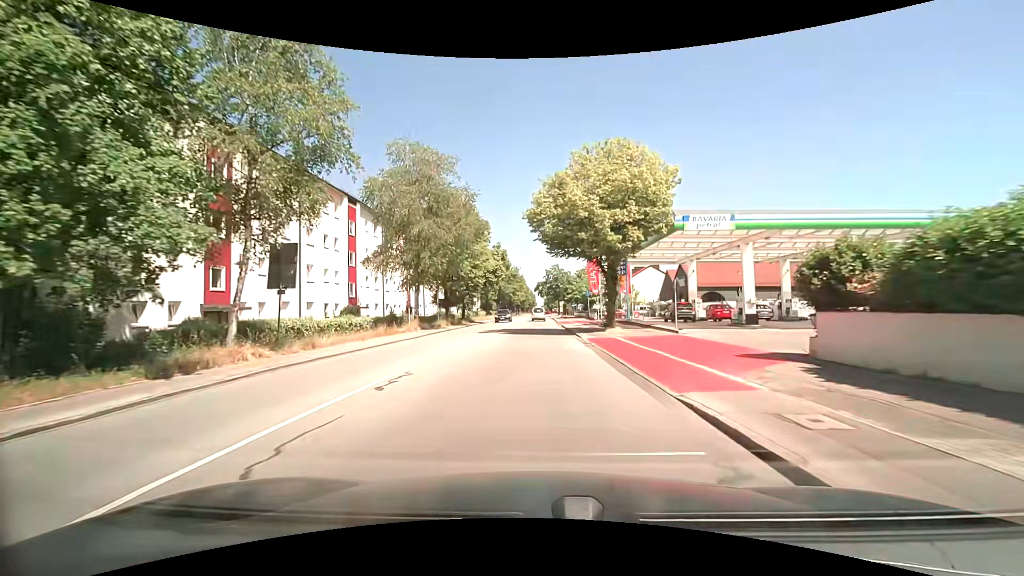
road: secondary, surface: asphalt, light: Day
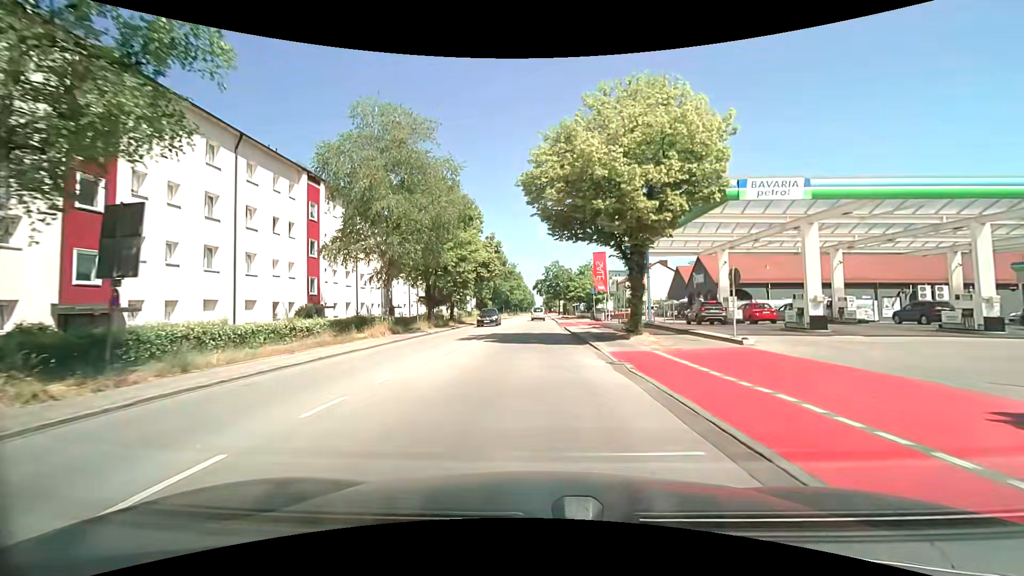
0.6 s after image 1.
(0.0, +7.6) m; 0°
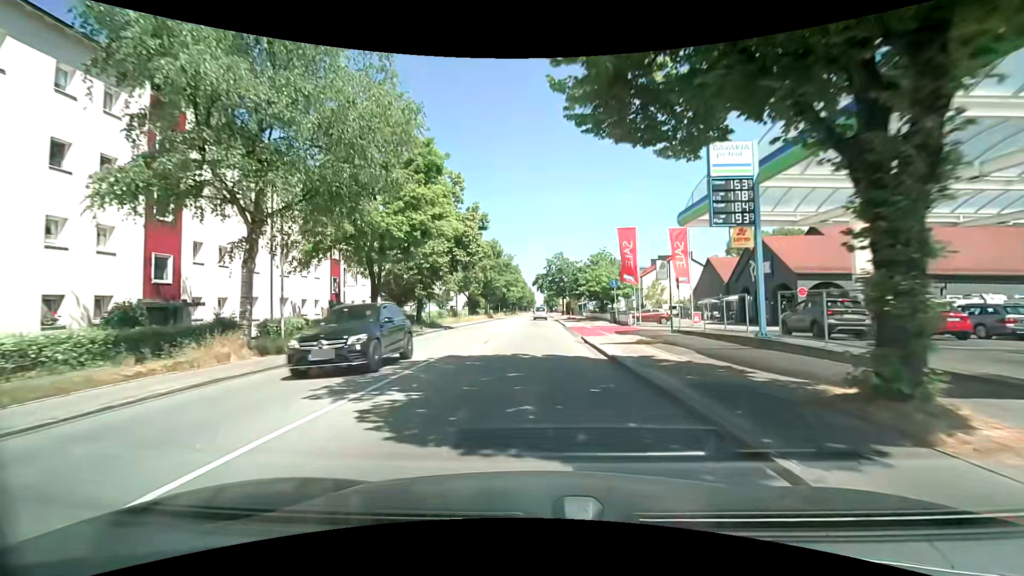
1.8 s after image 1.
(0.0, +15.2) m; 0°
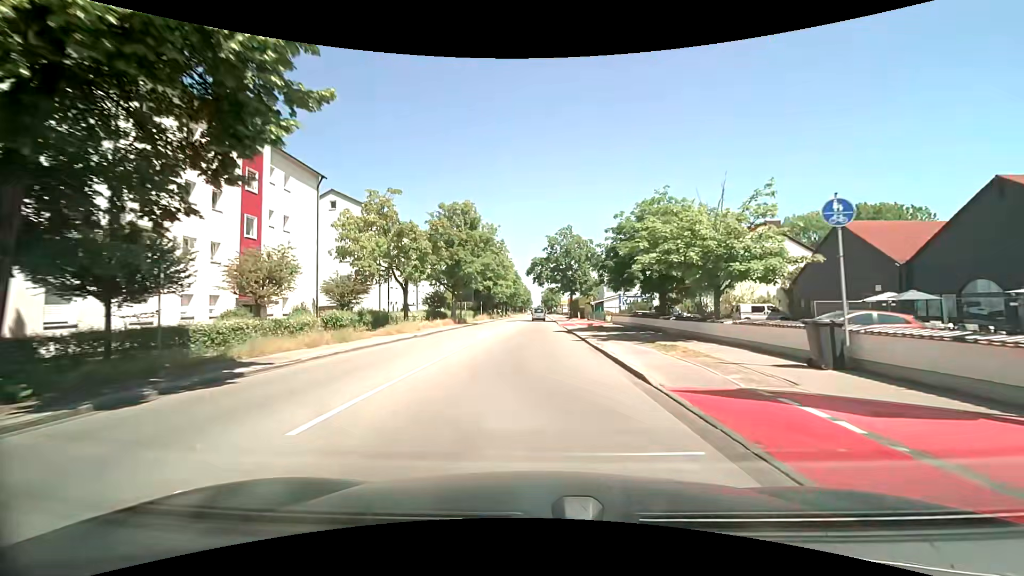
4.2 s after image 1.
(0.0, +30.8) m; 0°
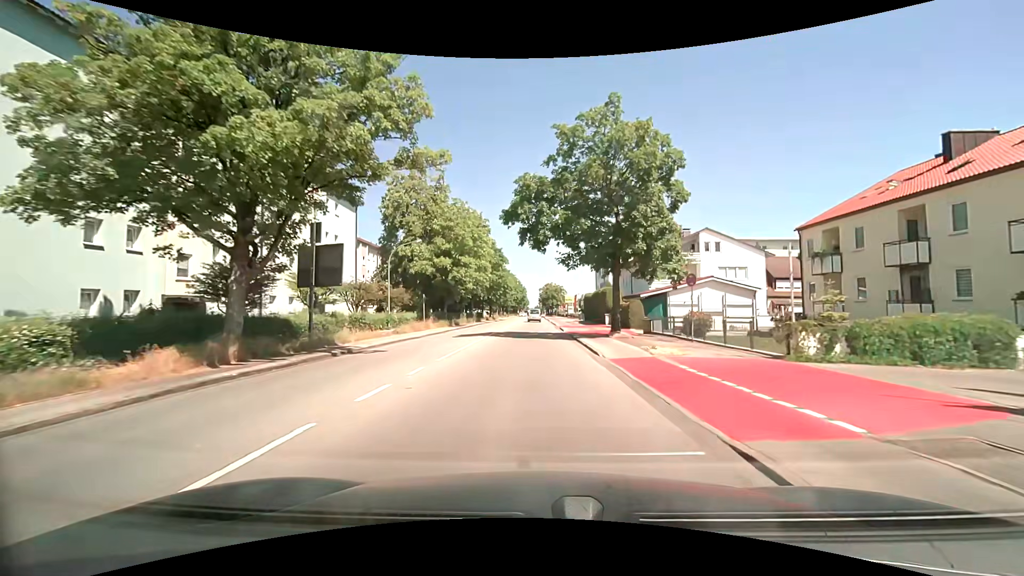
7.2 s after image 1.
(+0.5, +39.1) m; +1°
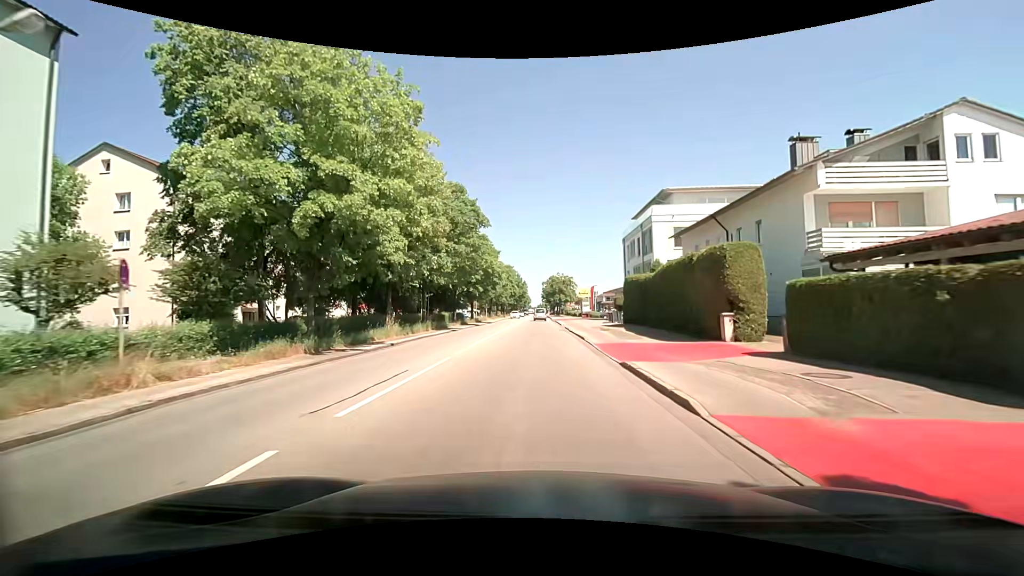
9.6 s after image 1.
(0.0, +30.9) m; -1°
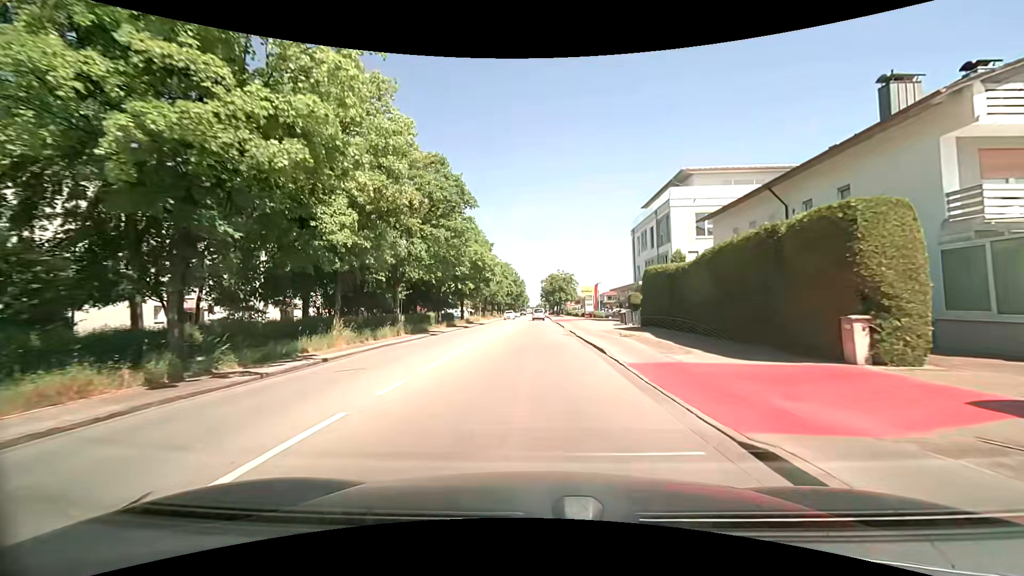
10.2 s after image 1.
(+0.1, +7.7) m; 0°
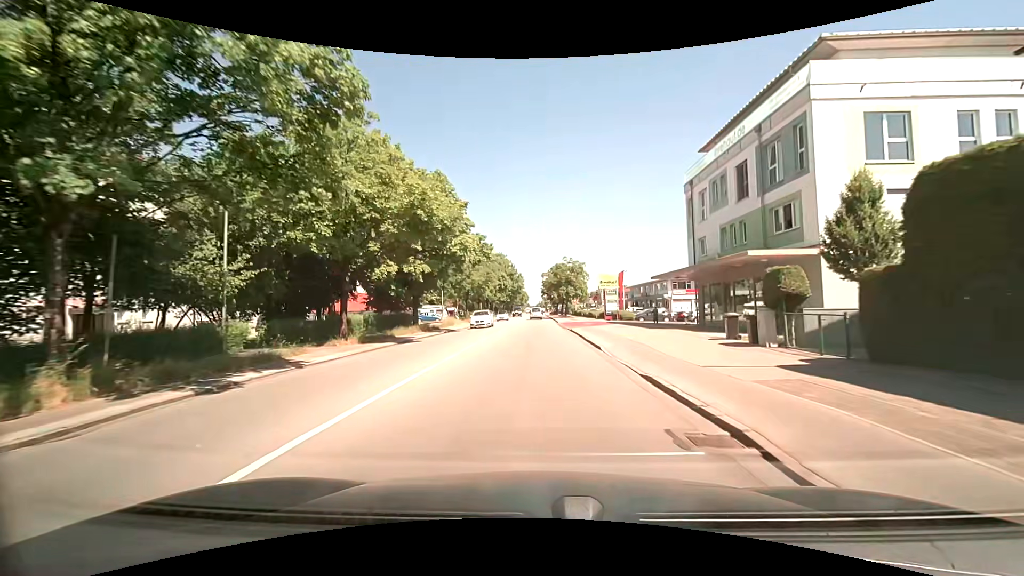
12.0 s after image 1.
(+0.1, +23.0) m; +1°
